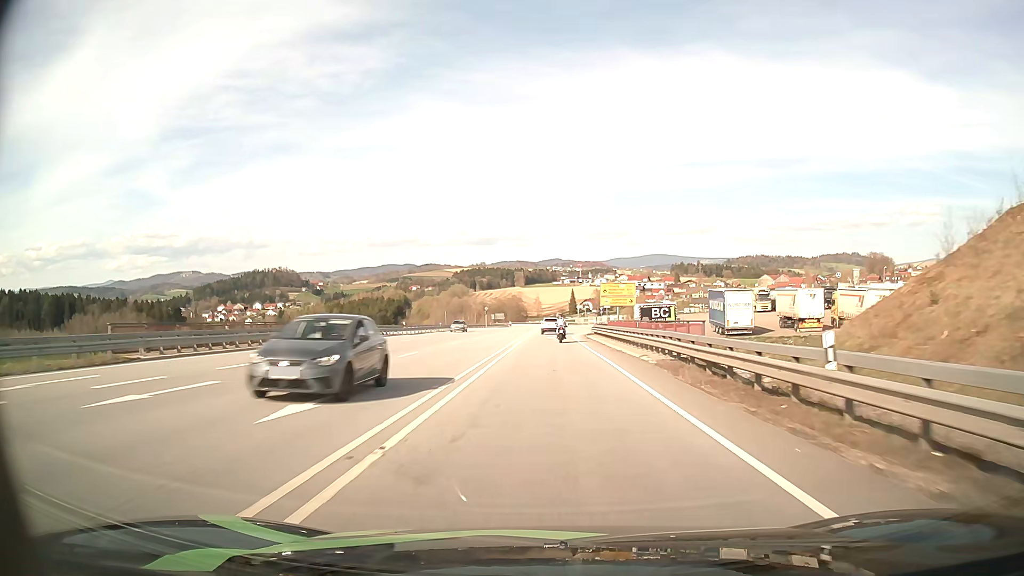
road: primary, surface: asphalt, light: Day
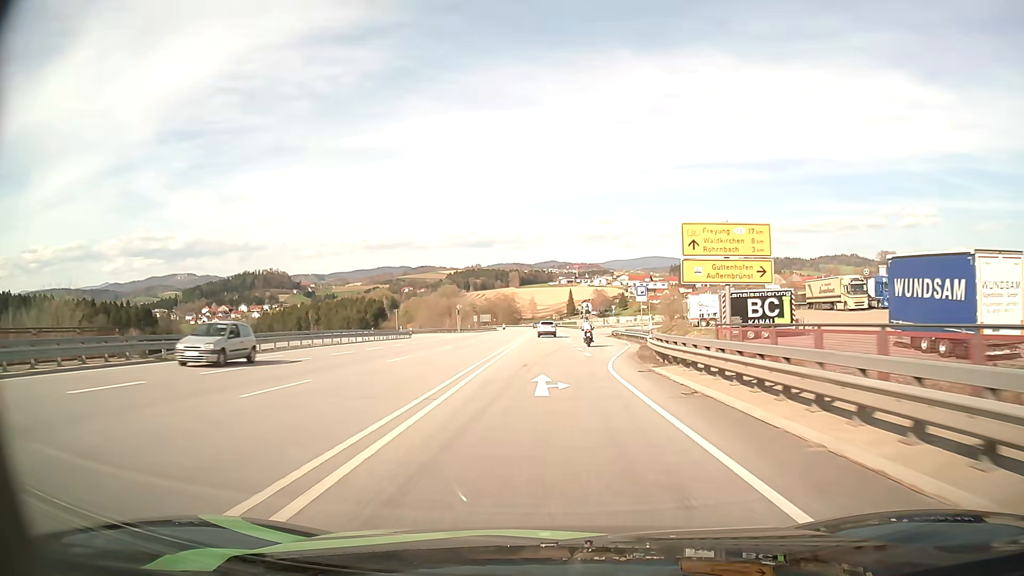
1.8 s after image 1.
(+0.1, +36.8) m; 0°
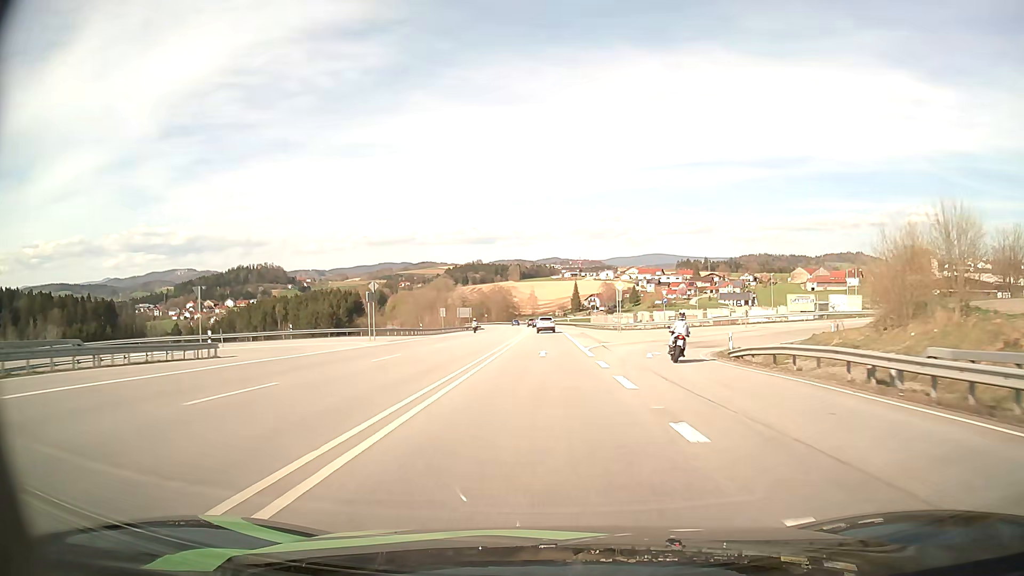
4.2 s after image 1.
(-0.1, +50.0) m; 0°
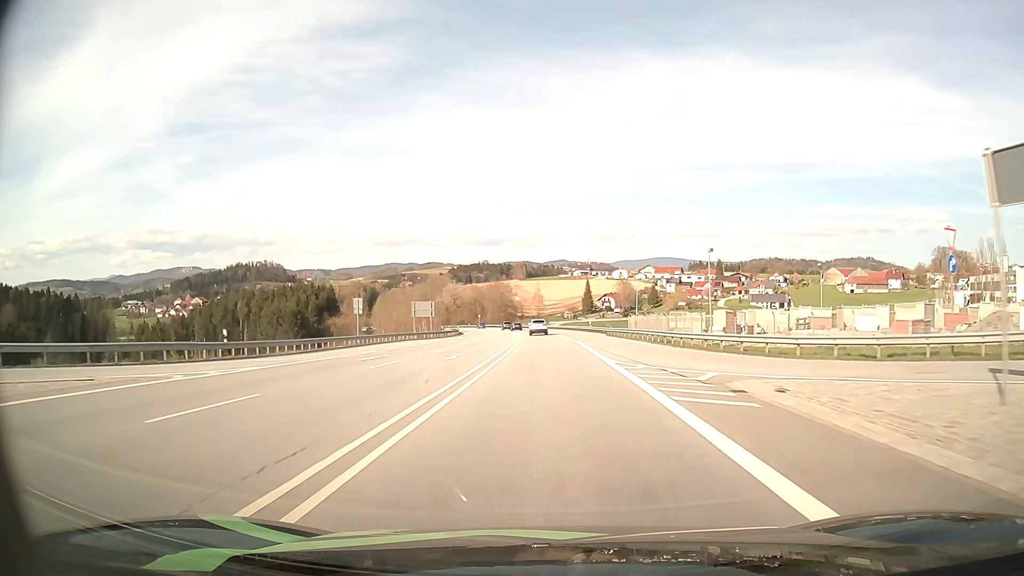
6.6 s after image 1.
(-0.2, +49.7) m; -1°
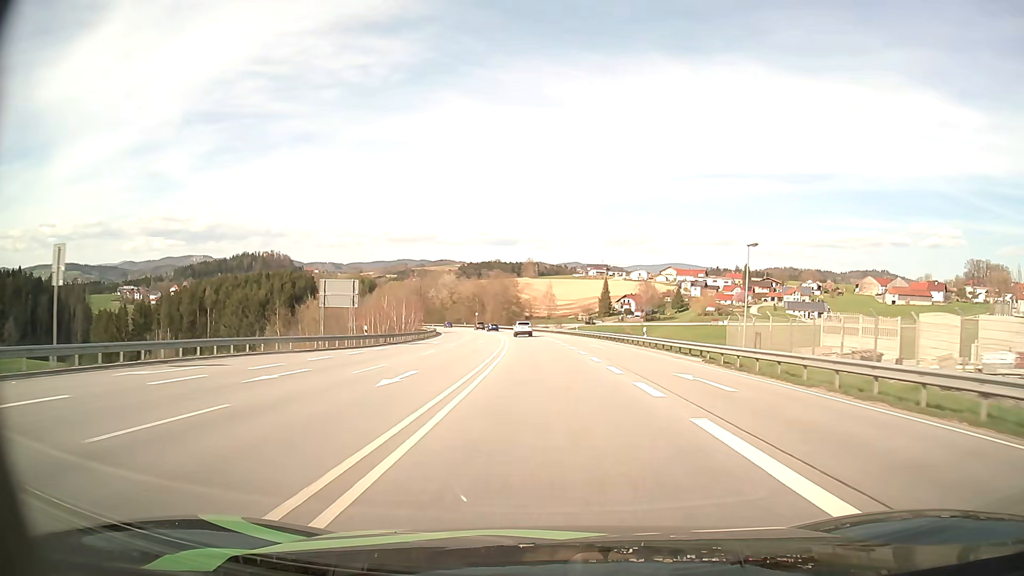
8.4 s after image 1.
(-0.3, +38.0) m; -1°
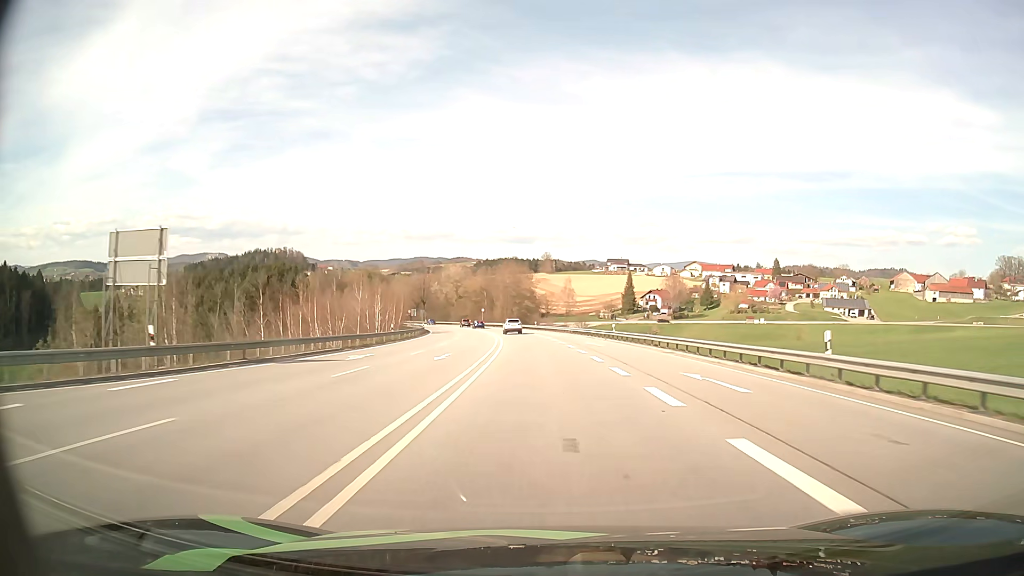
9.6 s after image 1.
(-0.3, +25.7) m; -1°
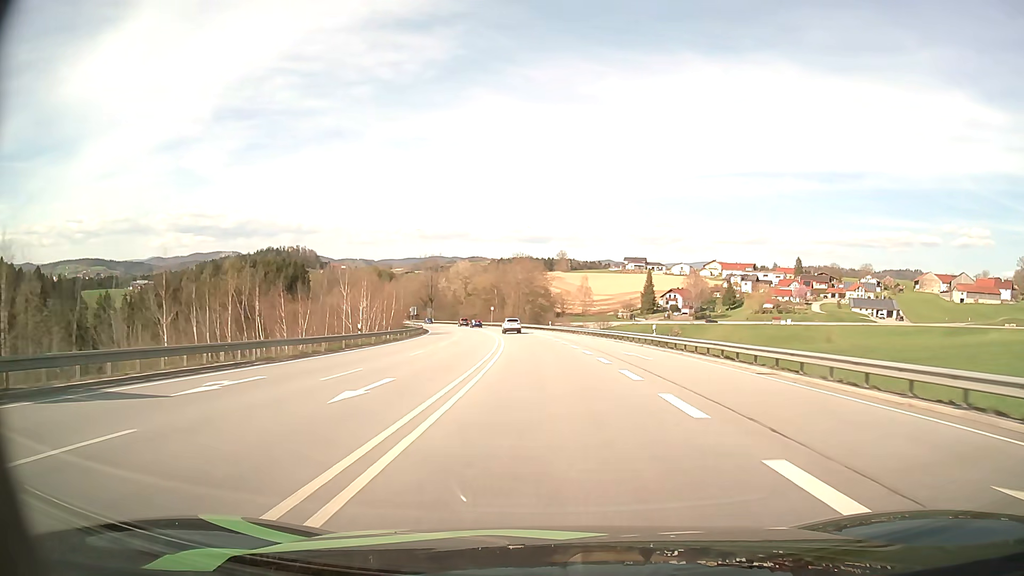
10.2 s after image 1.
(-0.1, +13.2) m; -1°
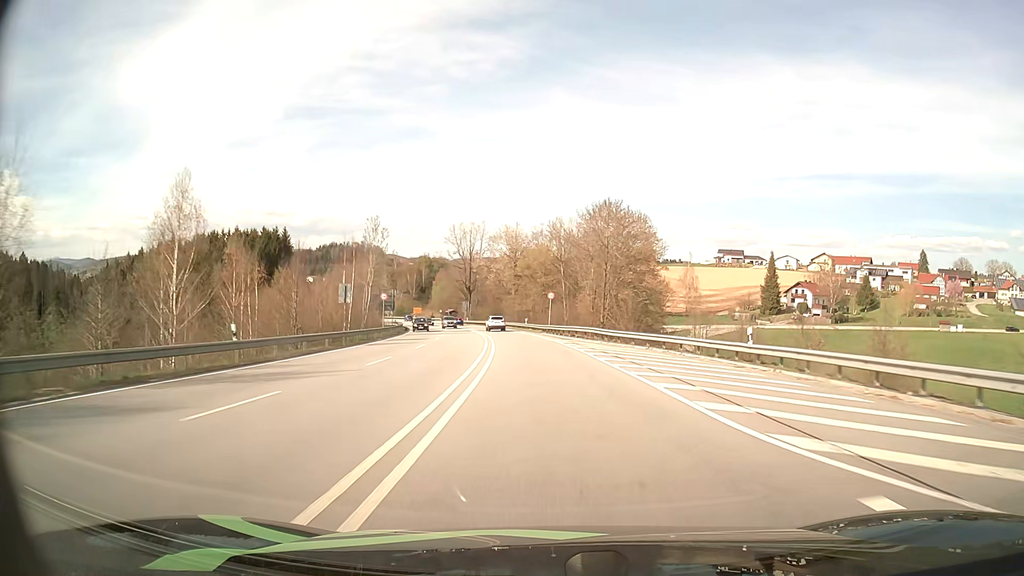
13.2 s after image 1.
(-4.1, +67.3) m; -6°
(0, +10) (0, +20) (-1, +30) (-2, +40) (-3, +50) (-4, +60) (-6, +70) (-7, +80) (-9, +89) (-11, +99) m
